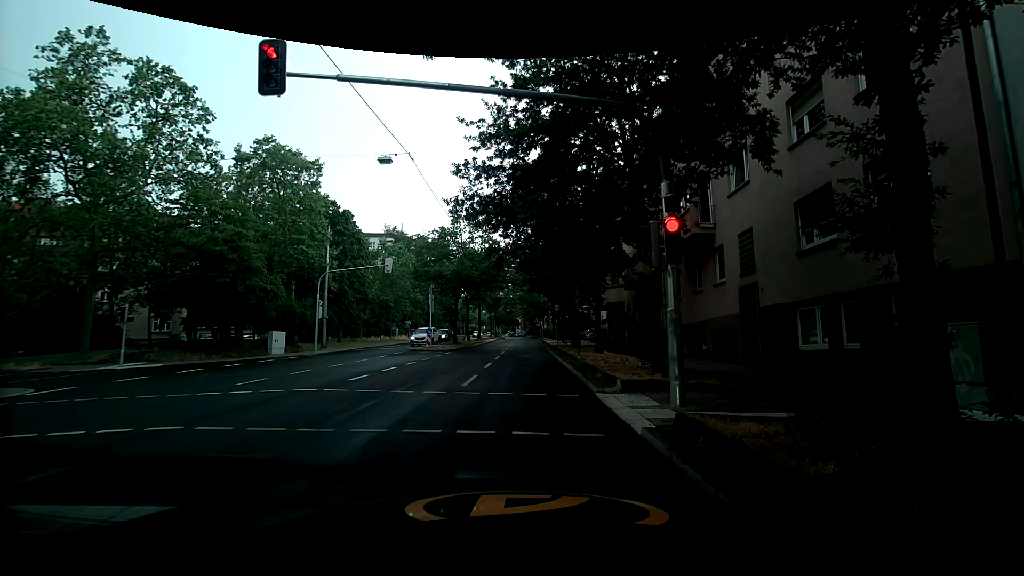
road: secondary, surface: asphalt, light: Day
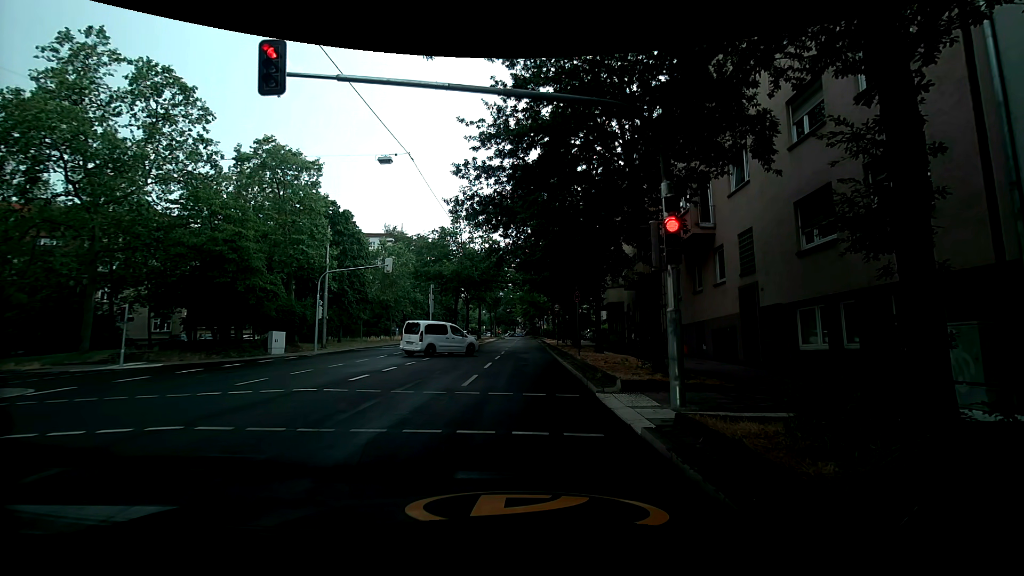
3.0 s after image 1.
(0.0, 0.0) m; 0°
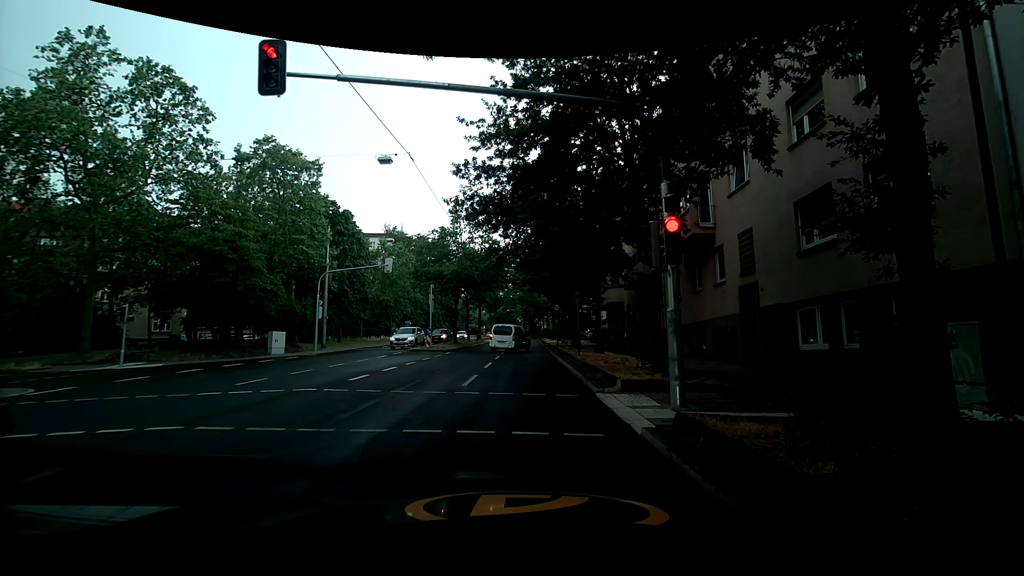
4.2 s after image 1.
(0.0, 0.0) m; 0°
